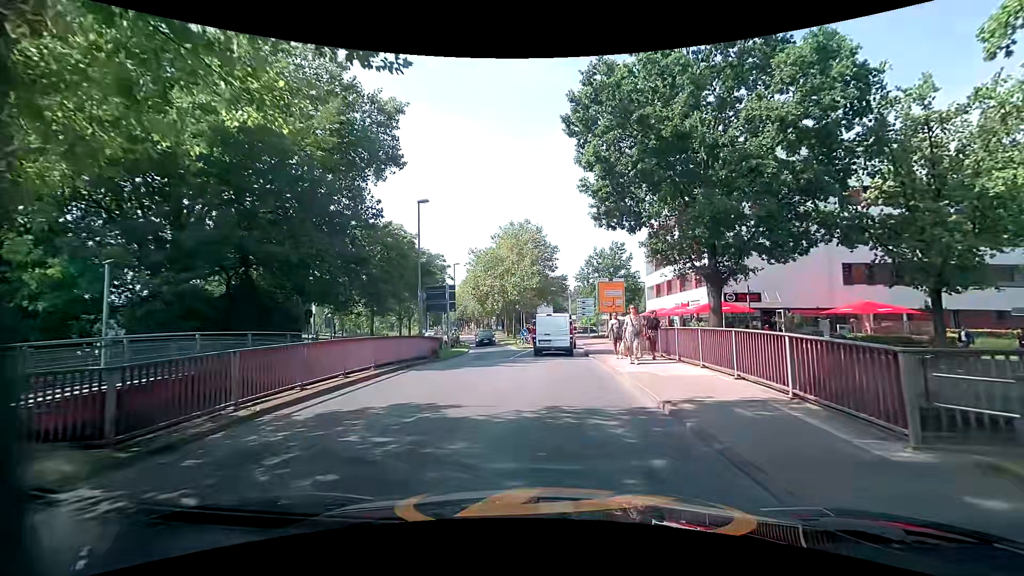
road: tertiary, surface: asphalt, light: Day
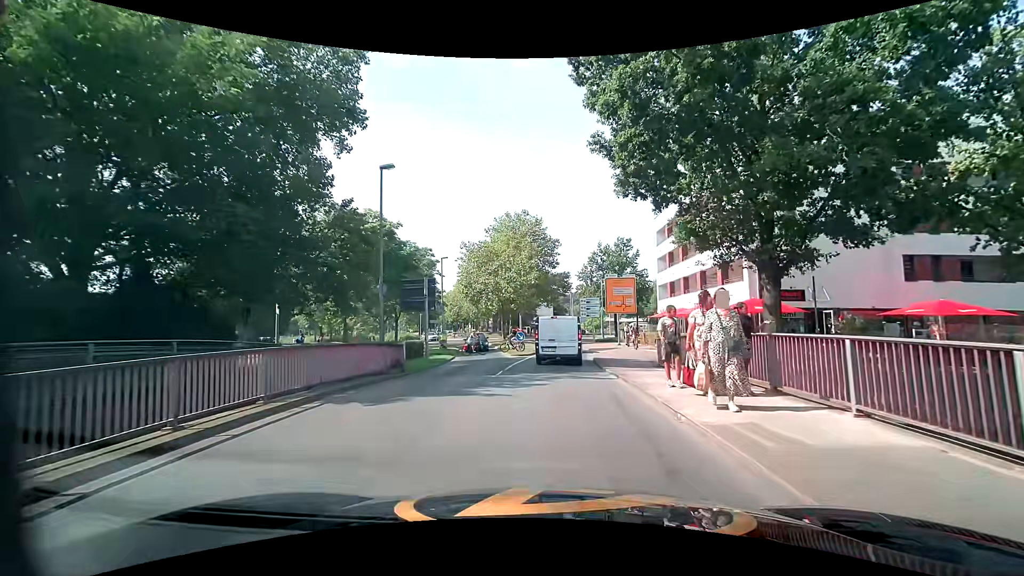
(0.0, +6.0) m; 0°
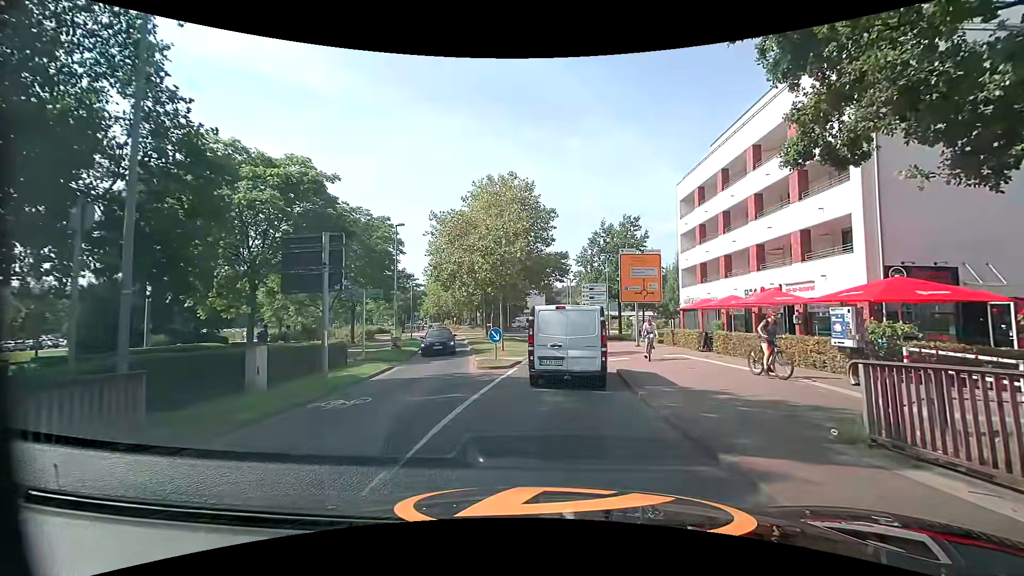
(+0.1, +11.5) m; 0°
